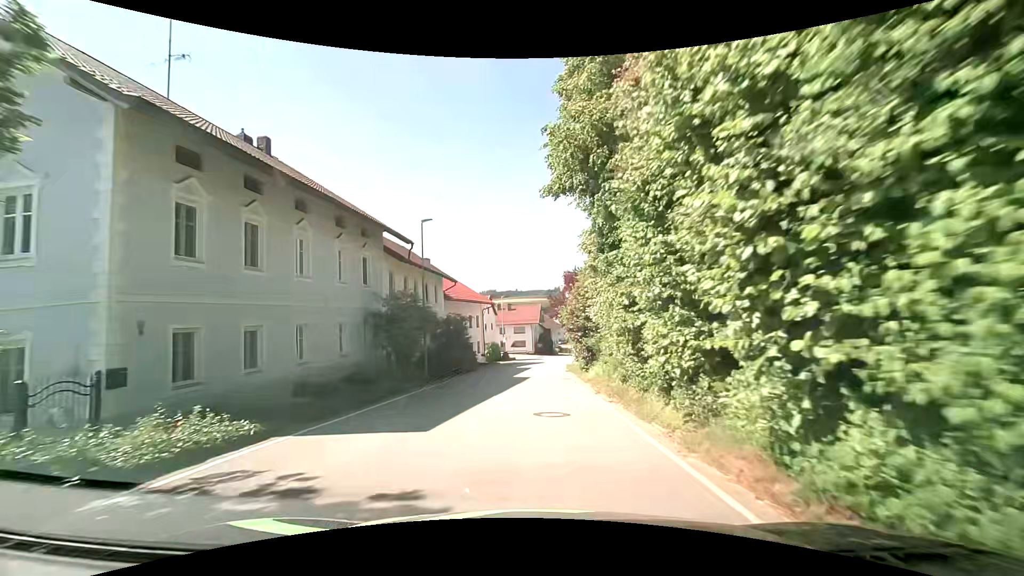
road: secondary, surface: asphalt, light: Day
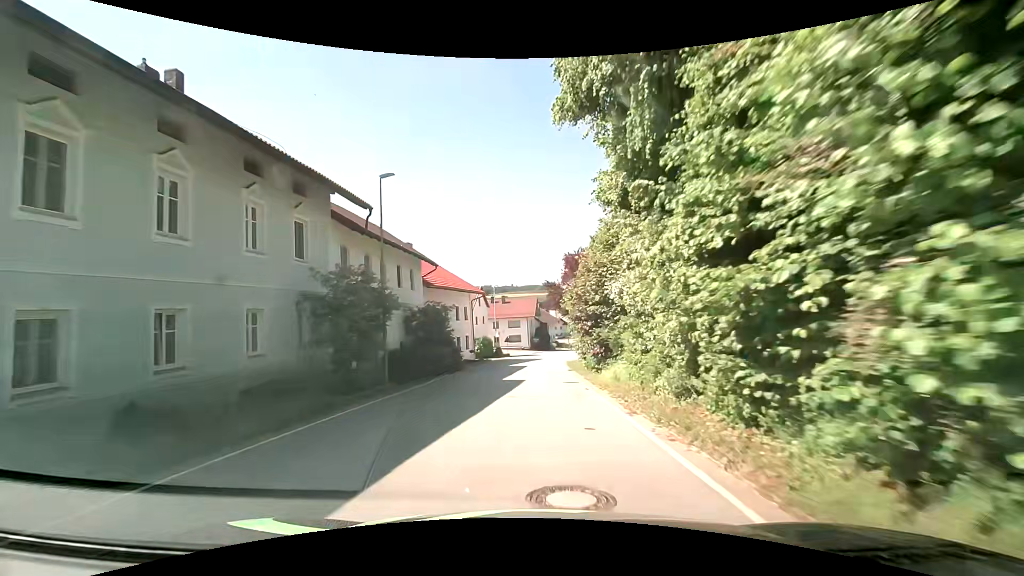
(-0.1, +6.2) m; 0°
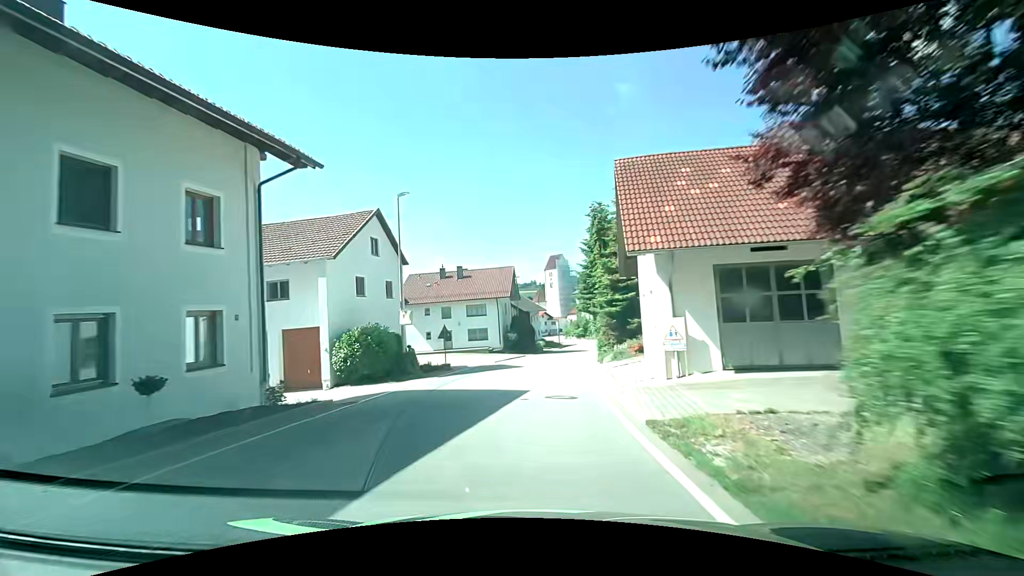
(+0.5, +35.6) m; +2°
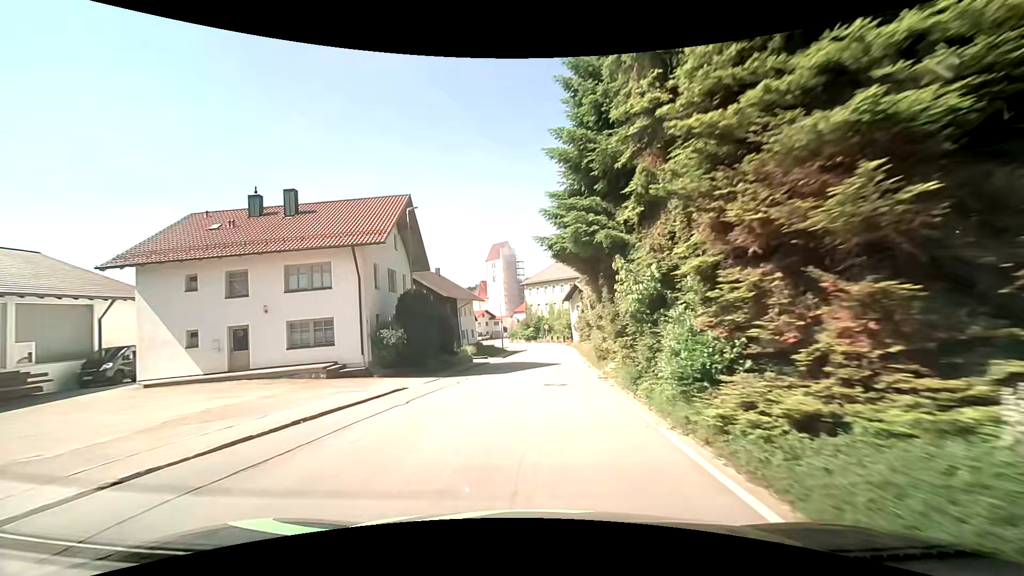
(+1.6, +30.3) m; +6°
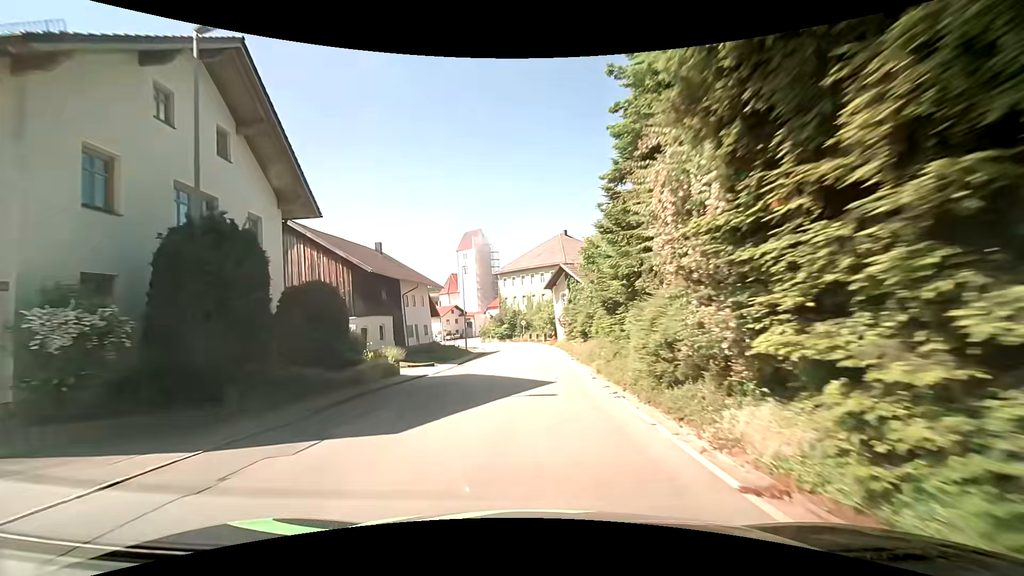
(+0.3, +15.1) m; +1°
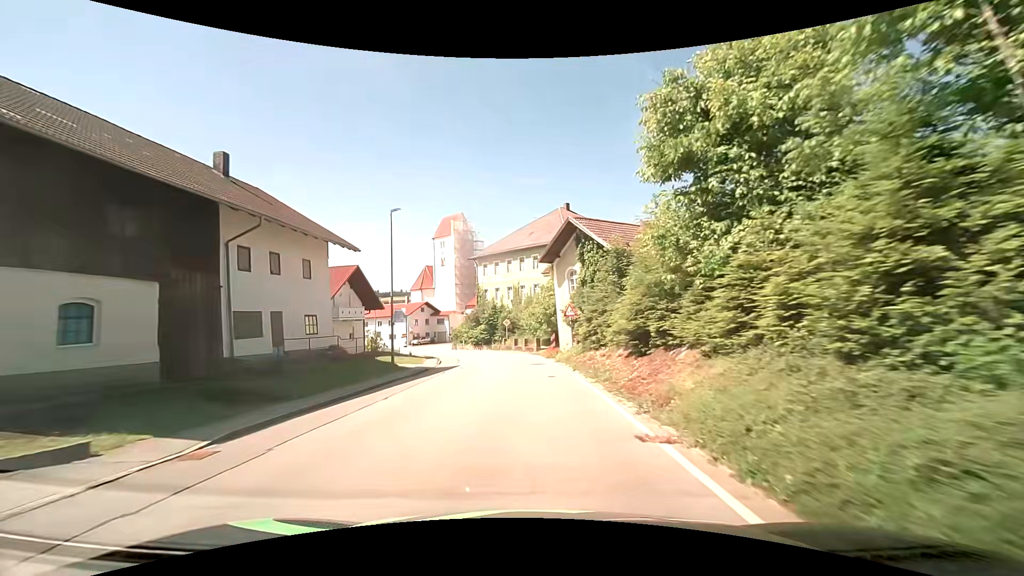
(+0.8, +22.4) m; +1°
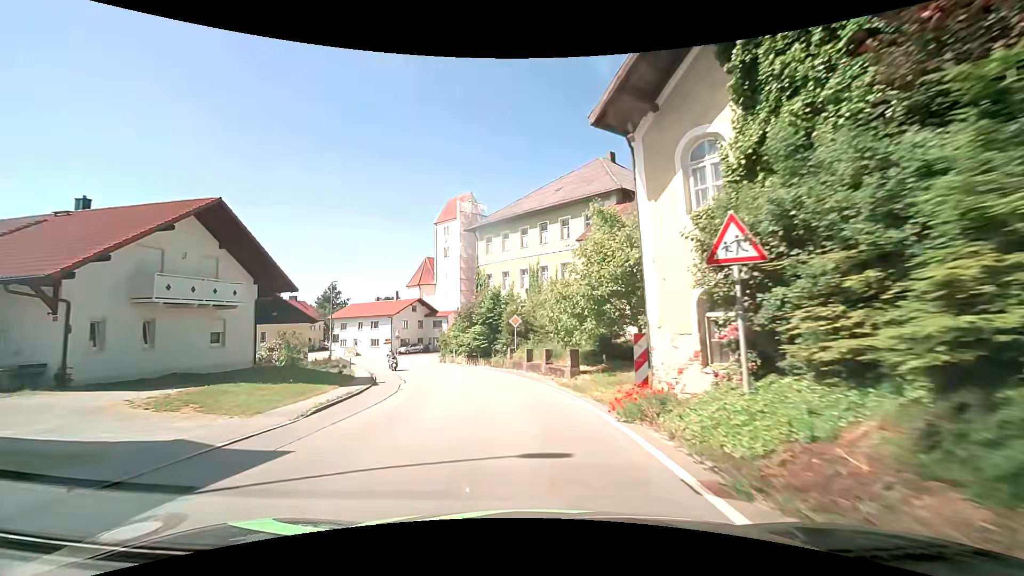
(+0.1, +21.6) m; -2°
(0, +10) (-1, +20) (-3, +30) (-7, +39) (-11, +48) (-16, +57) (-22, +65) (-29, +72) (-34, +81) (-37, +90) m
